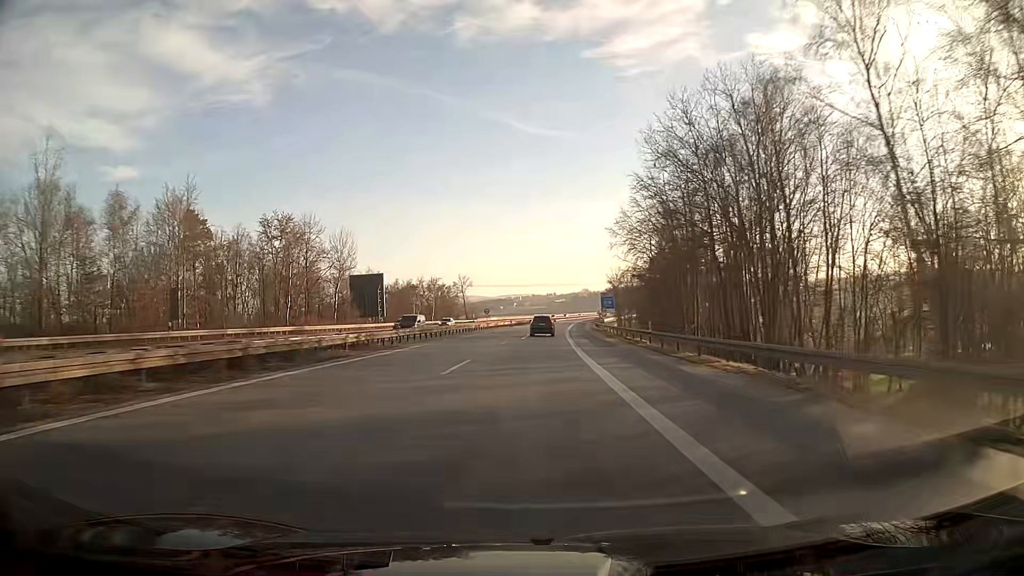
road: motorway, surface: asphalt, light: Day
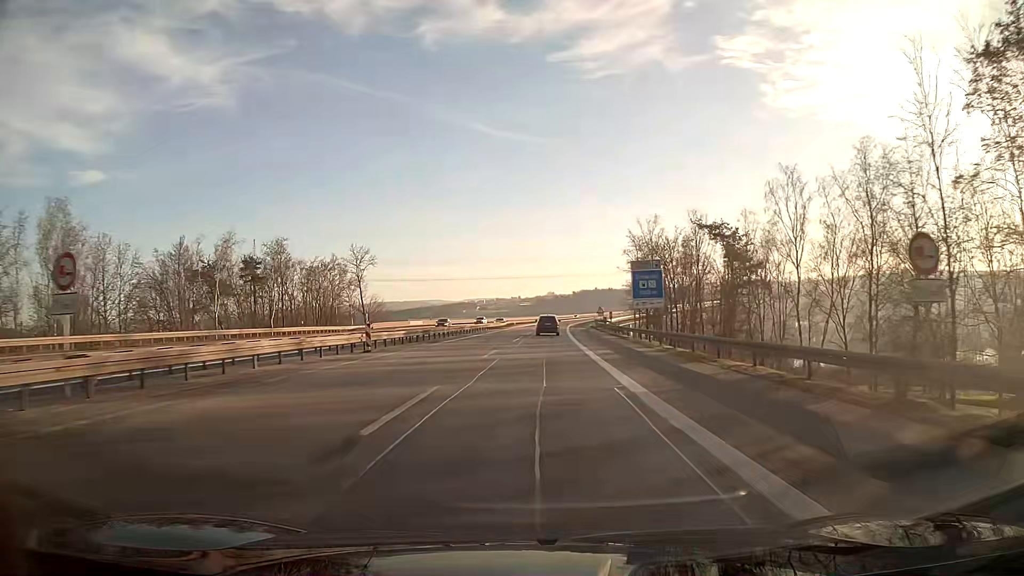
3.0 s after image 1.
(+2.0, +78.9) m; +3°
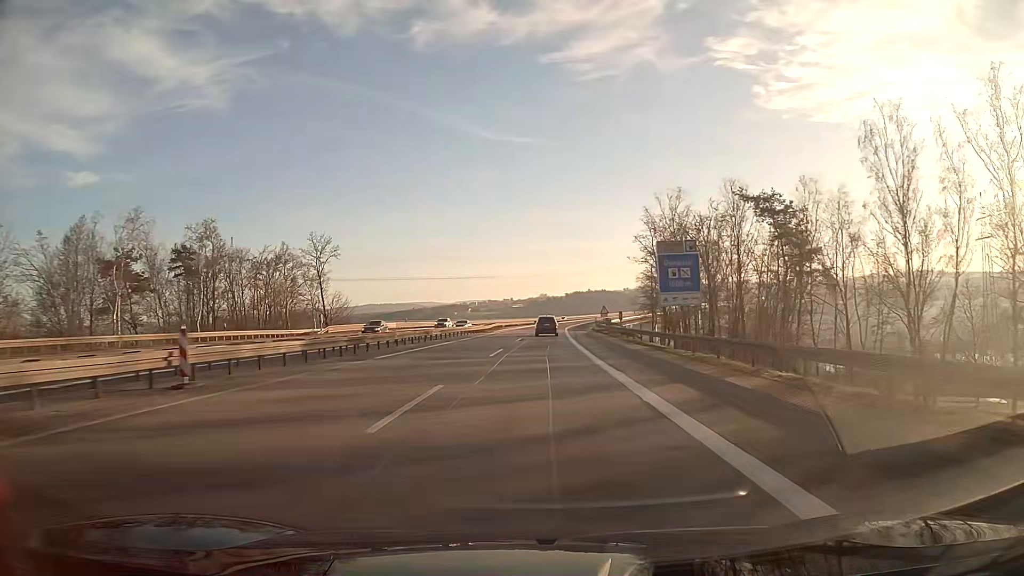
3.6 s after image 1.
(+0.1, +15.8) m; +1°
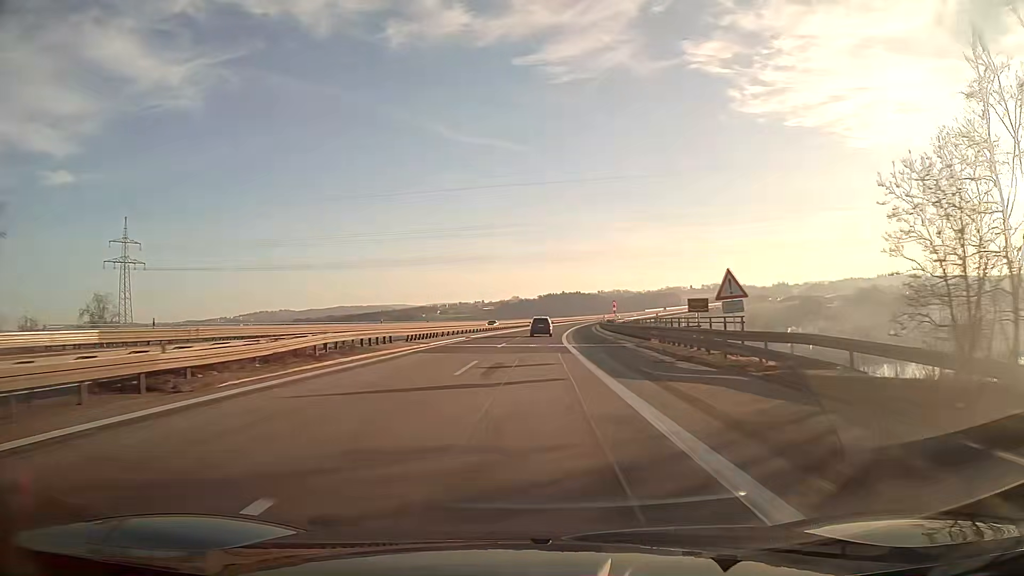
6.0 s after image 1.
(+1.4, +63.1) m; +2°
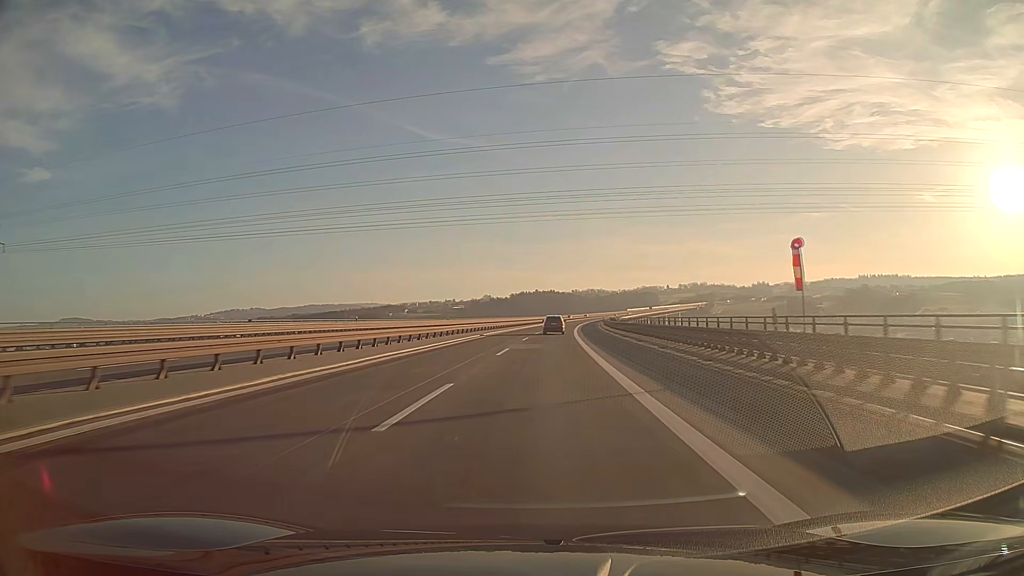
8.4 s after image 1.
(+1.2, +63.1) m; +2°
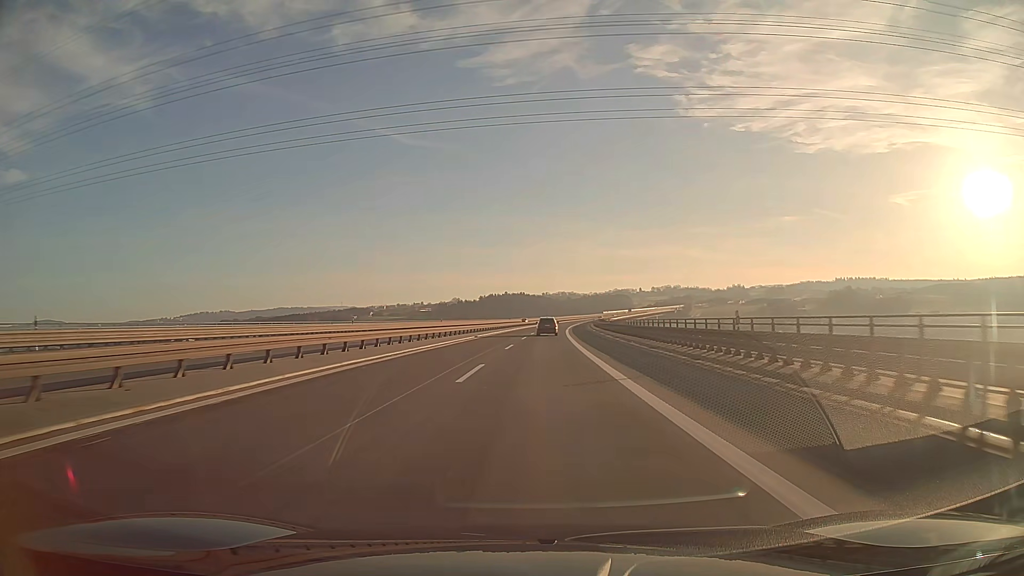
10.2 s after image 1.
(+1.1, +47.3) m; +2°
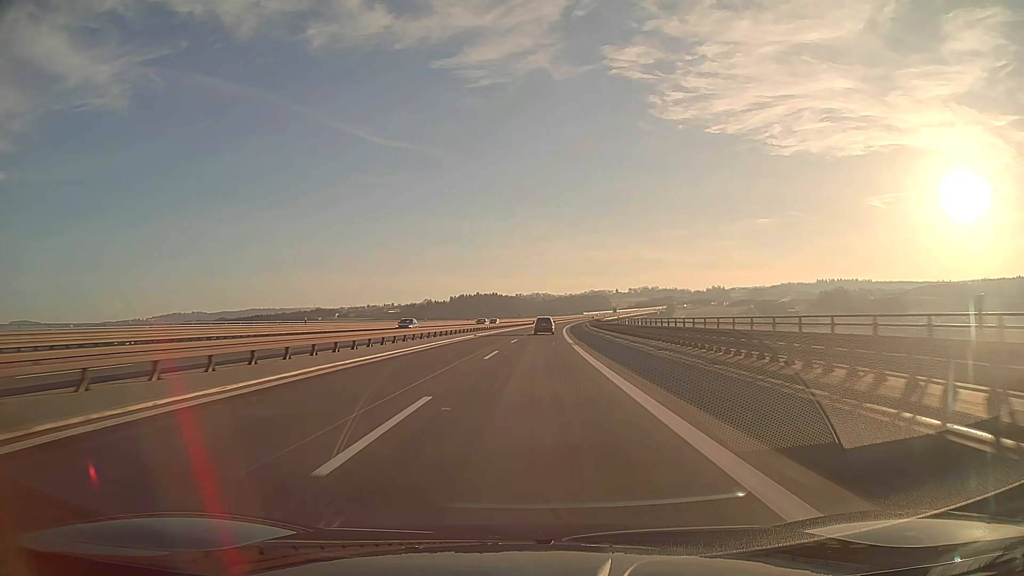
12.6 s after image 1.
(+1.3, +63.2) m; +2°
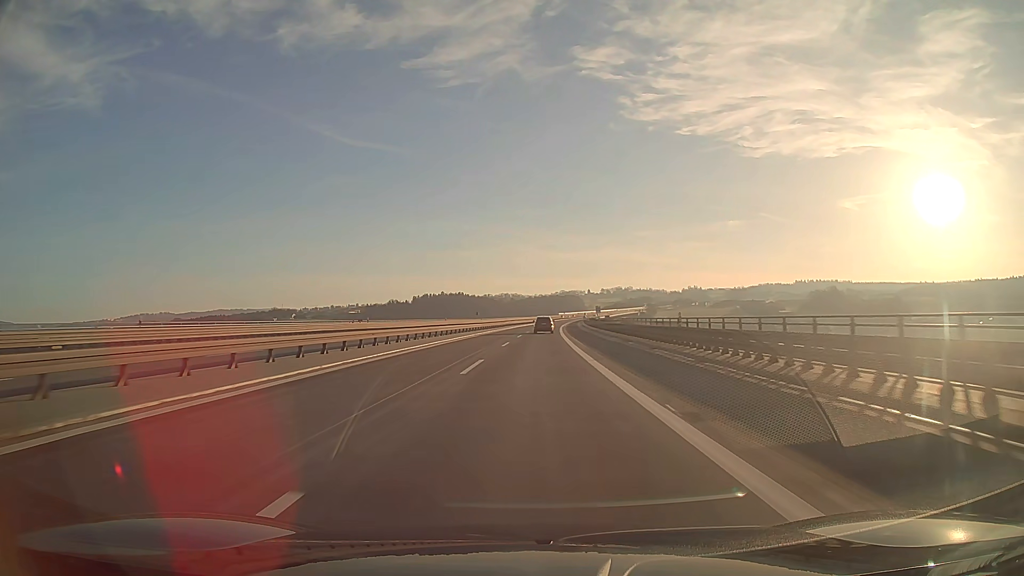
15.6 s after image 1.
(+1.7, +78.9) m; +3°
(0, +10) (0, +20) (0, +30) (0, +40) (+1, +50) (+1, +60) (+1, +70) (+1, +80) (+2, +90) (+2, +100) m
